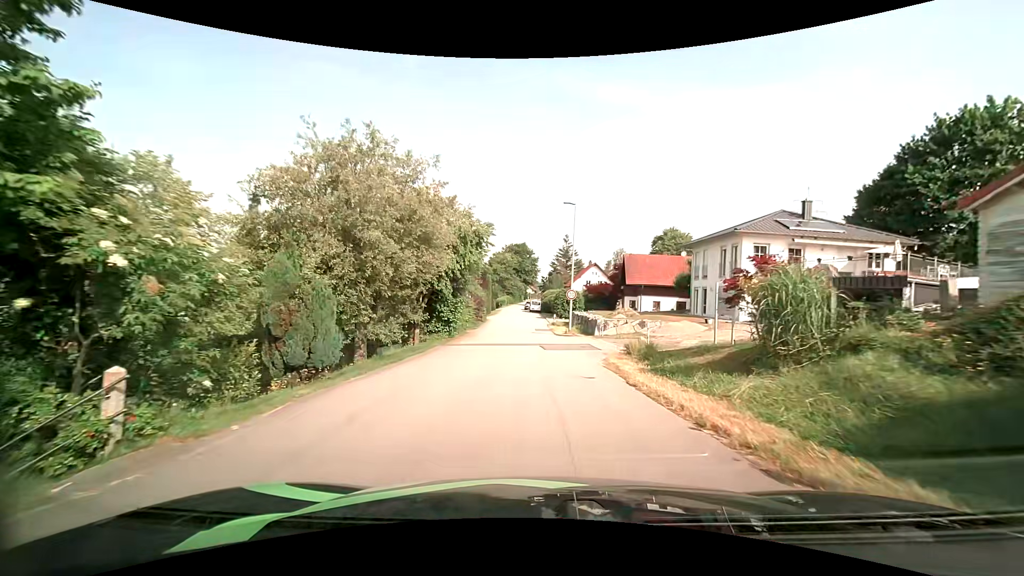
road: residential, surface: asphalt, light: Day
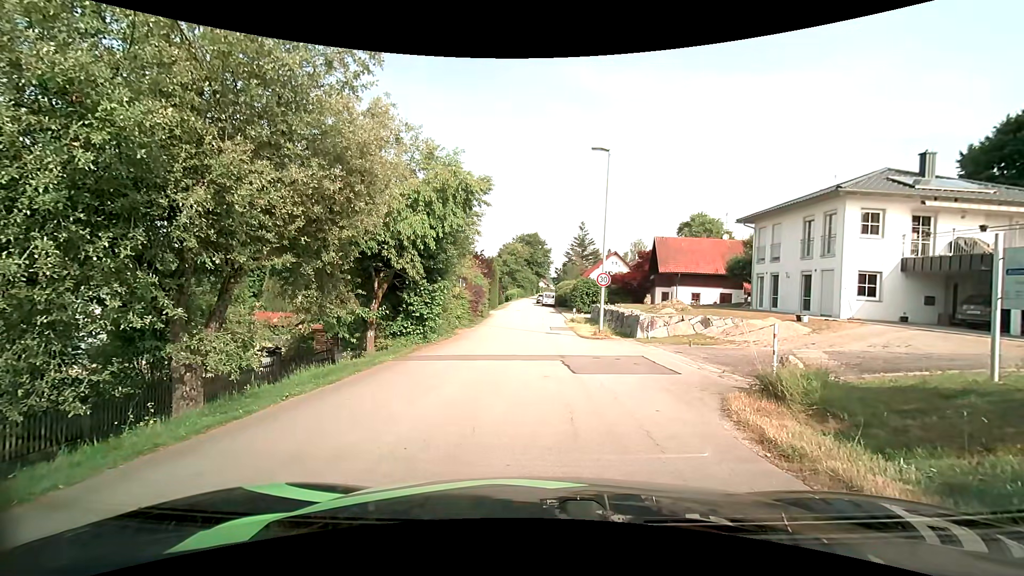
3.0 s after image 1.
(0.0, +7.9) m; 0°
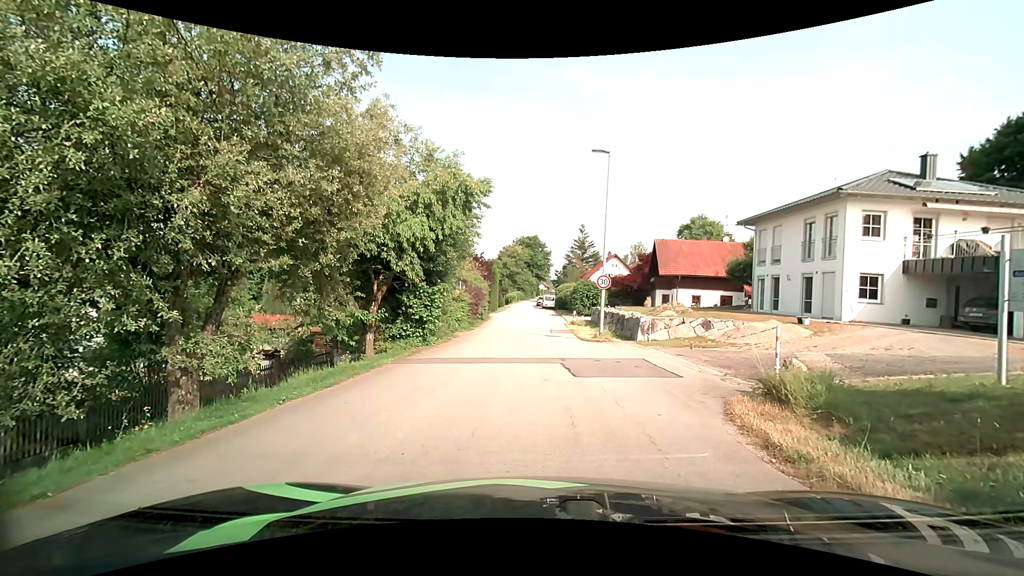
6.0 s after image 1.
(0.0, +0.1) m; 0°
(0, +10) (-1, +20) (-1, +30) (-1, +40) (-2, +50) (-2, +60) (-3, +70) (-3, +80) (-3, +90) (-3, +100) m
